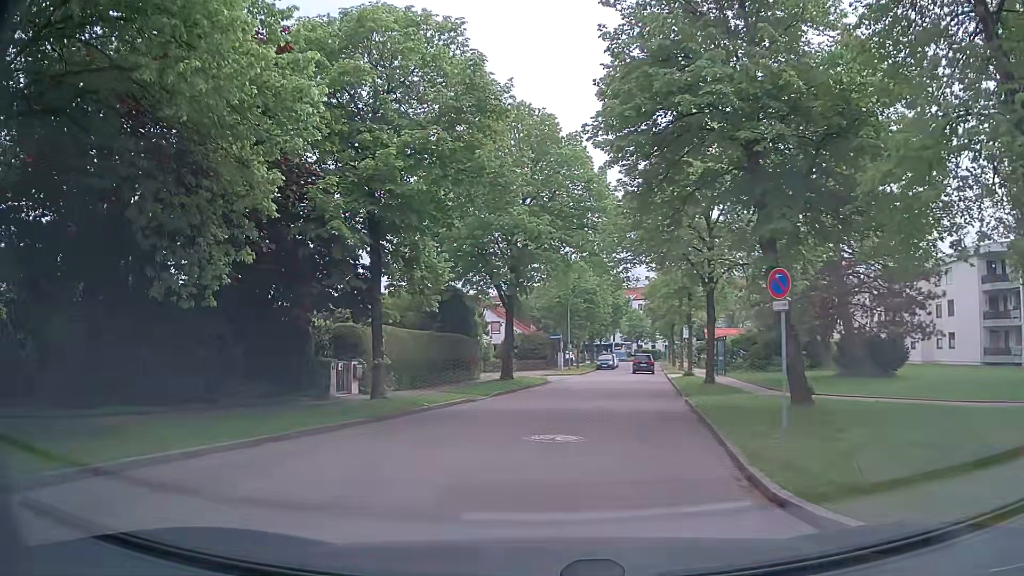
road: residential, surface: asphalt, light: Day
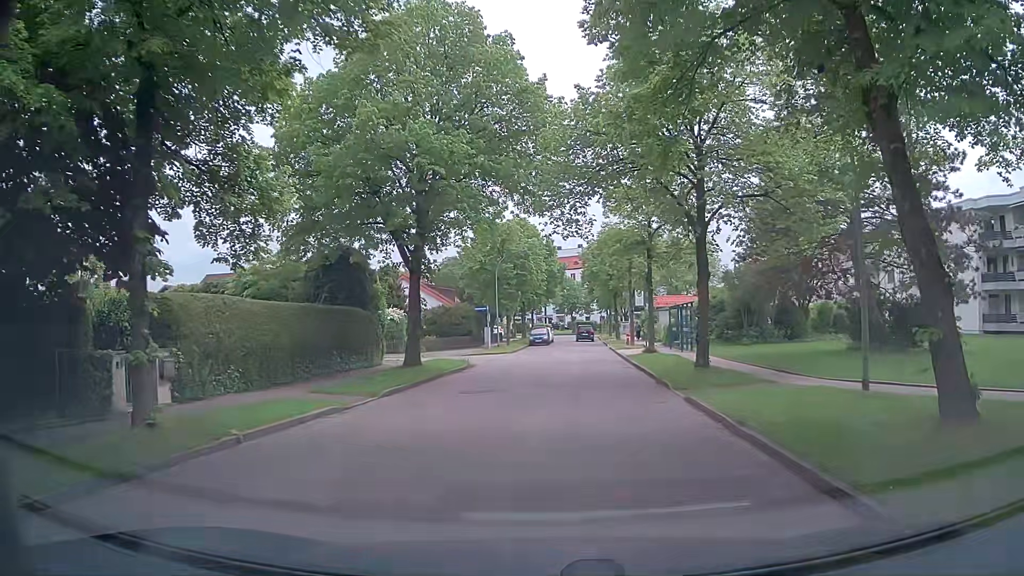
(+0.1, +8.3) m; +6°
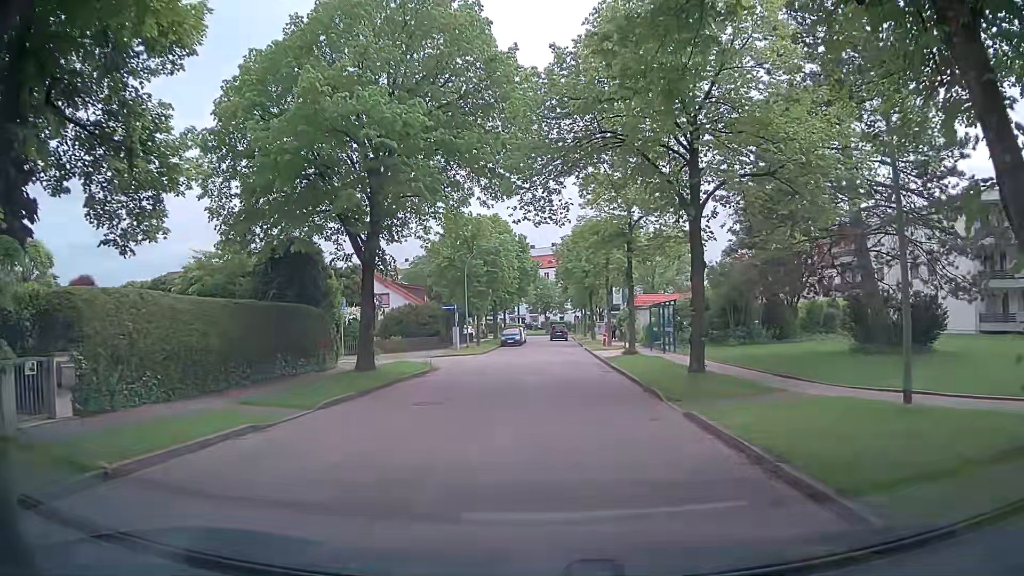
(0.0, +2.6) m; +2°
